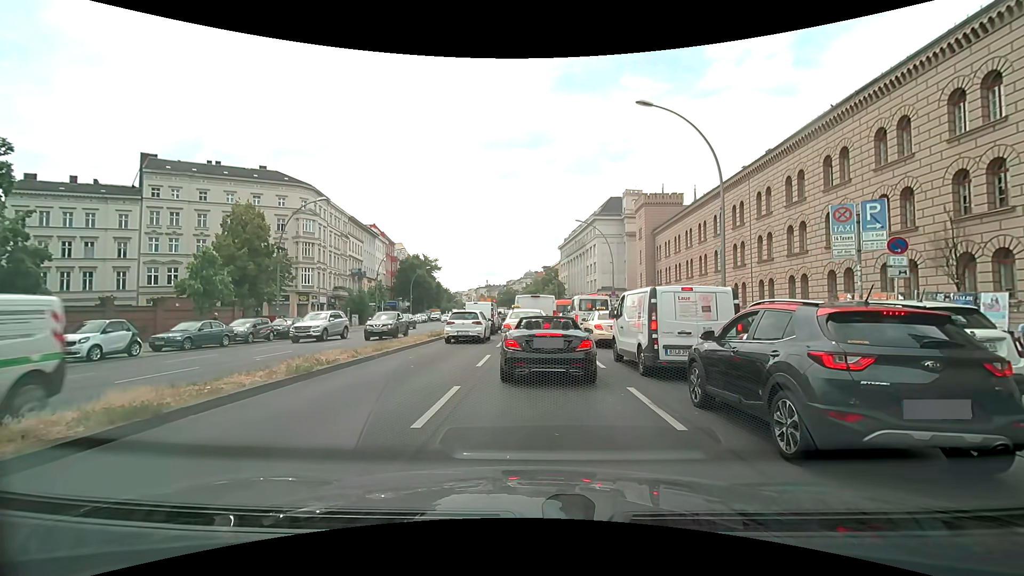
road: primary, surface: asphalt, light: Day
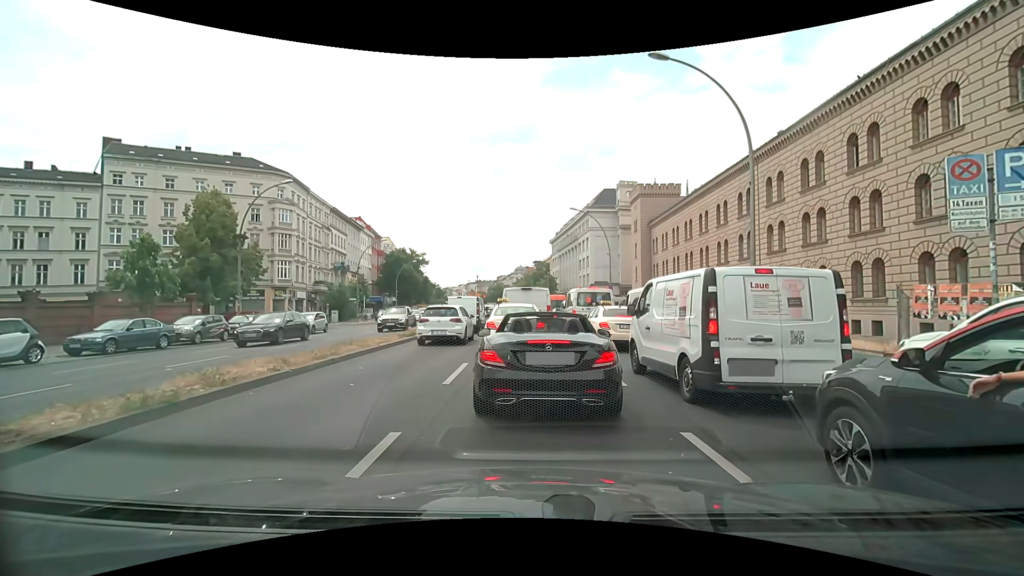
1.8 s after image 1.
(0.0, +3.6) m; 0°
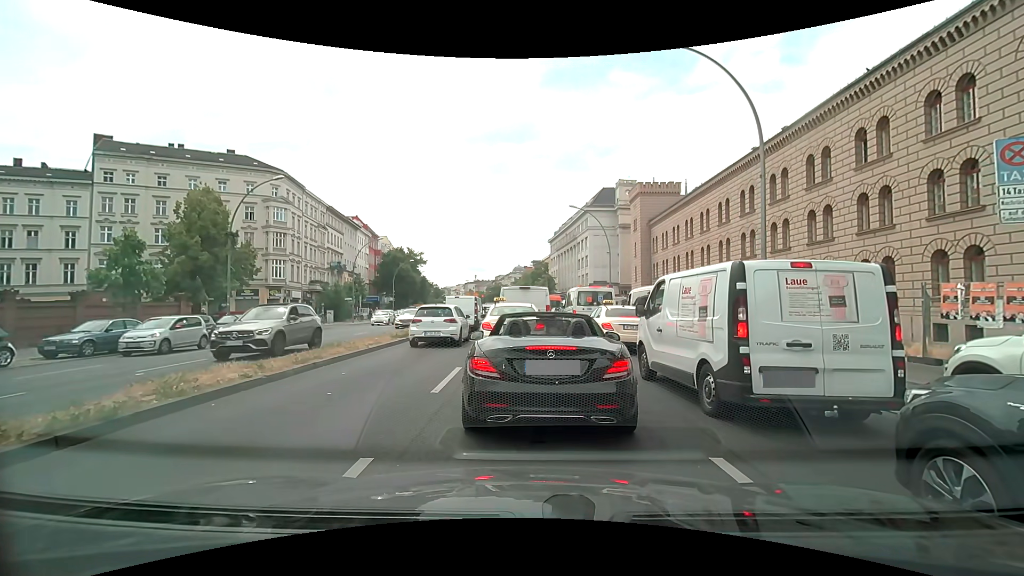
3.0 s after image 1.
(0.0, +0.8) m; 0°
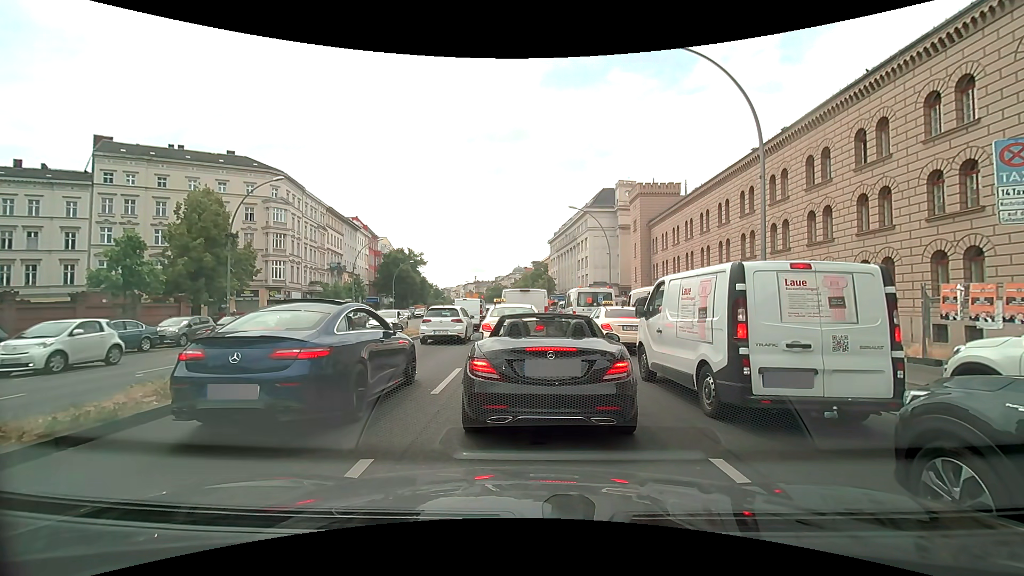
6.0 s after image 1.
(0.0, +0.1) m; 0°
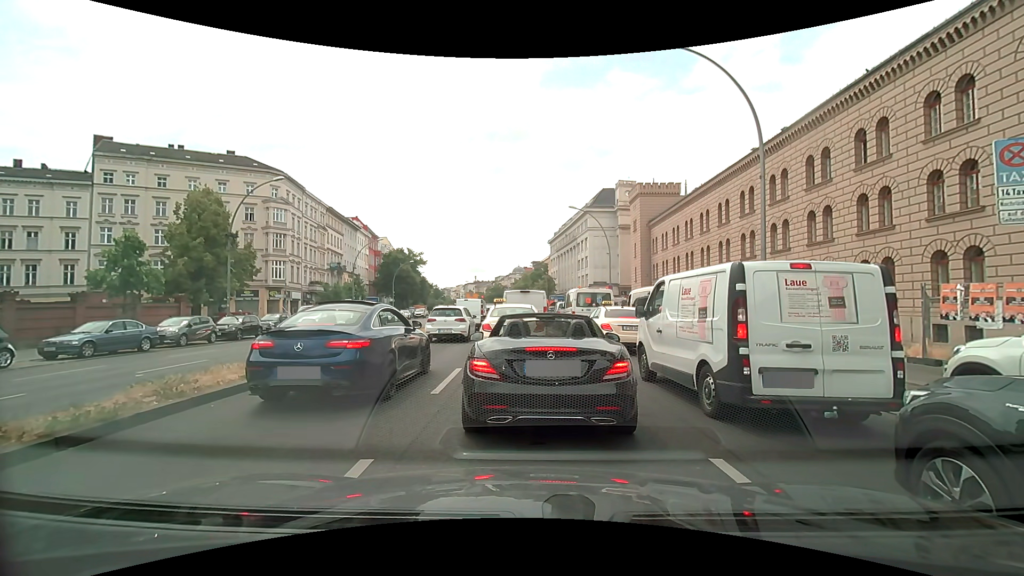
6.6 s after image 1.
(0.0, 0.0) m; 0°
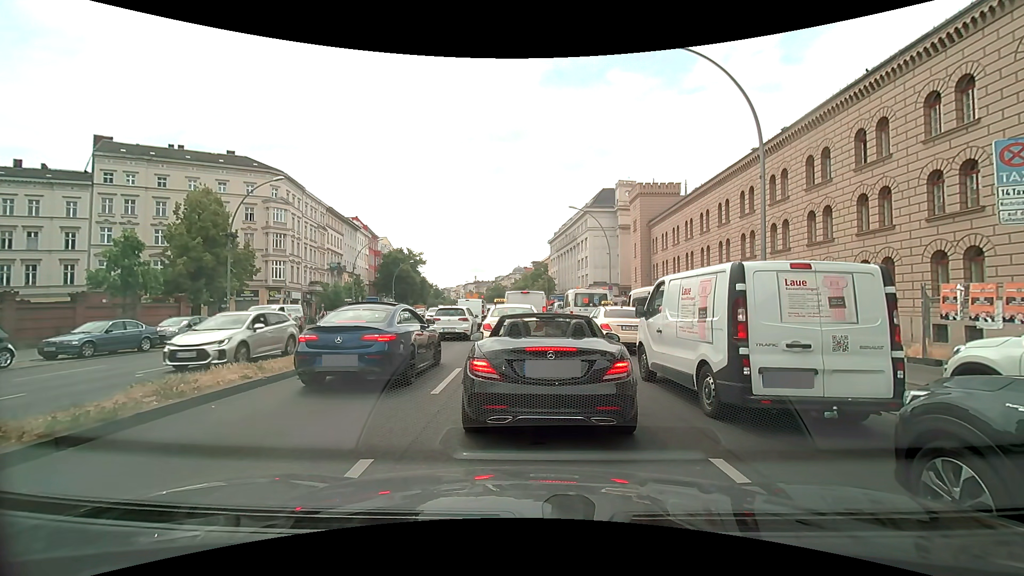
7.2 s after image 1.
(0.0, 0.0) m; 0°
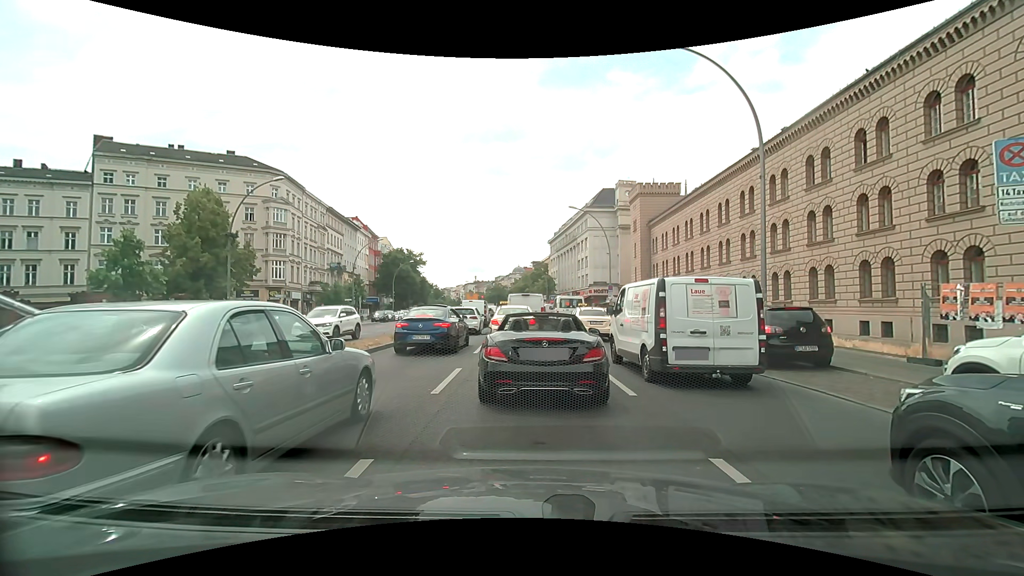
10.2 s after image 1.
(0.0, 0.0) m; 0°
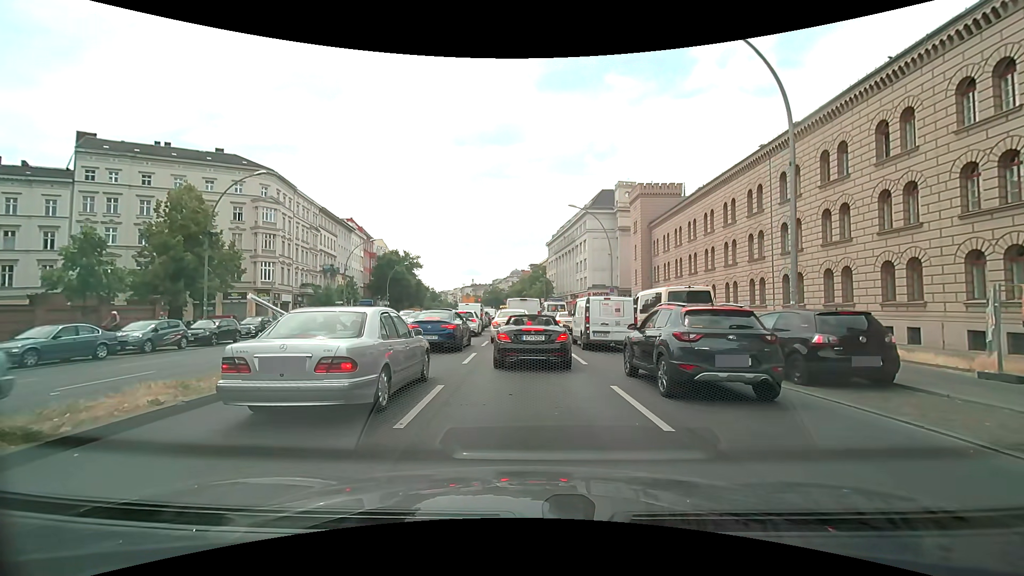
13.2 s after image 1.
(0.0, +2.2) m; +1°
